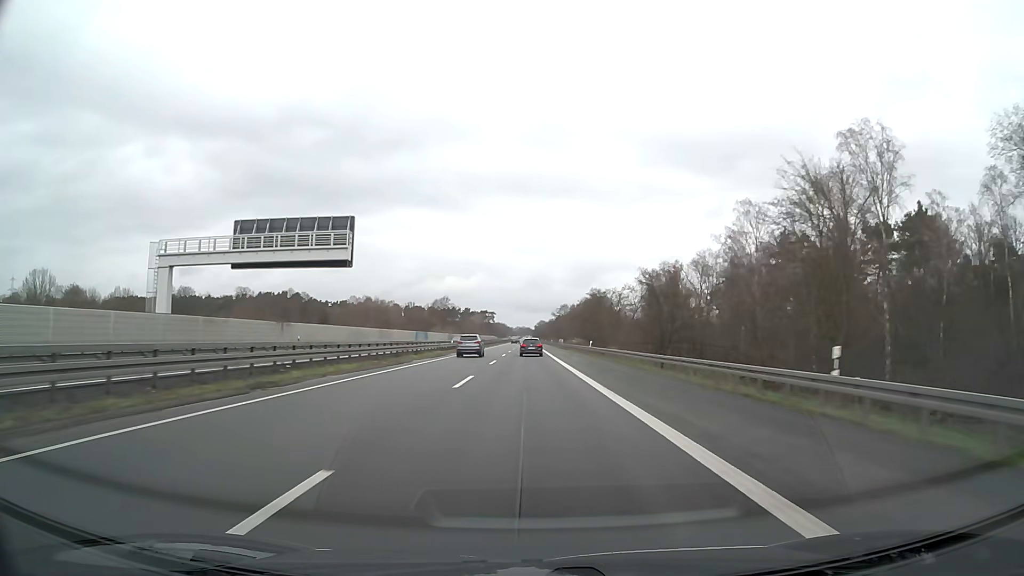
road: motorway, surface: asphalt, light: Day
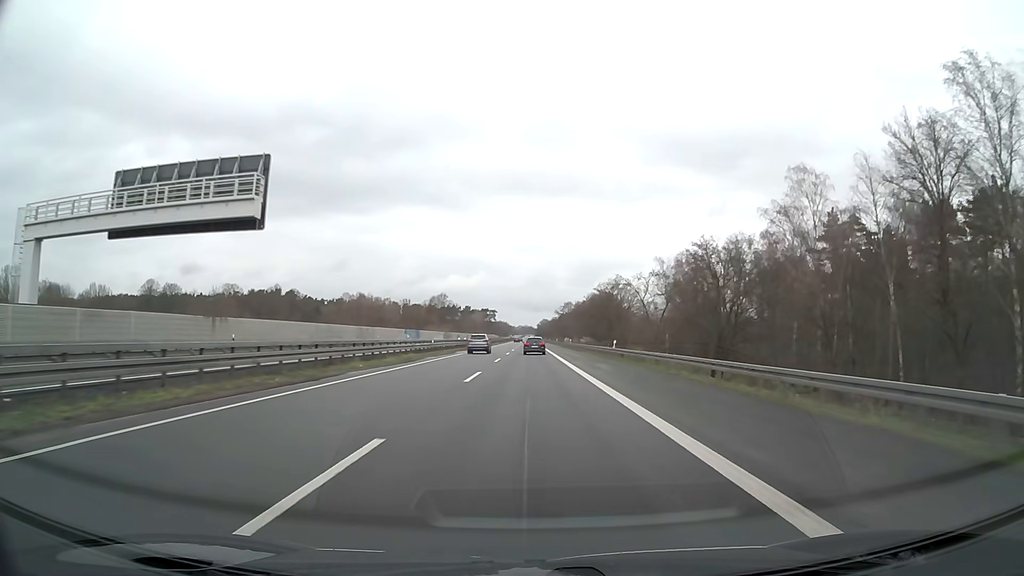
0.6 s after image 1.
(0.0, +15.8) m; 0°
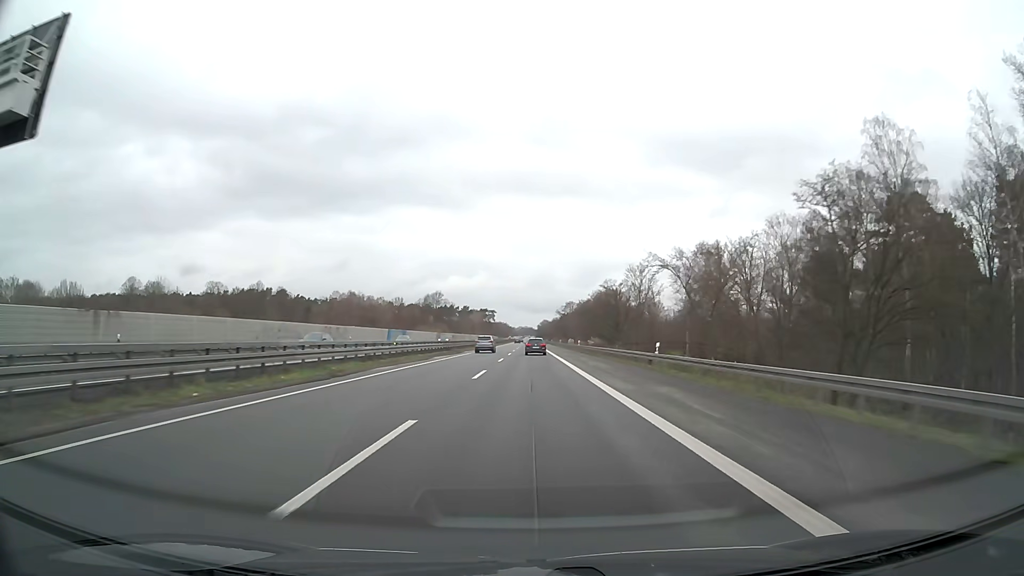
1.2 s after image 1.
(0.0, +15.8) m; 0°
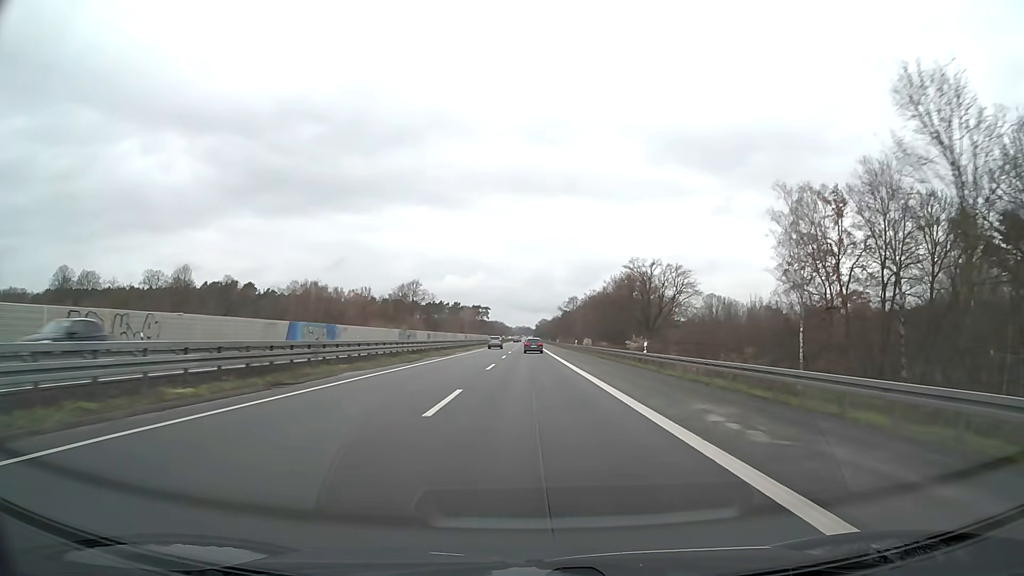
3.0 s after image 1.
(+0.1, +47.5) m; 0°
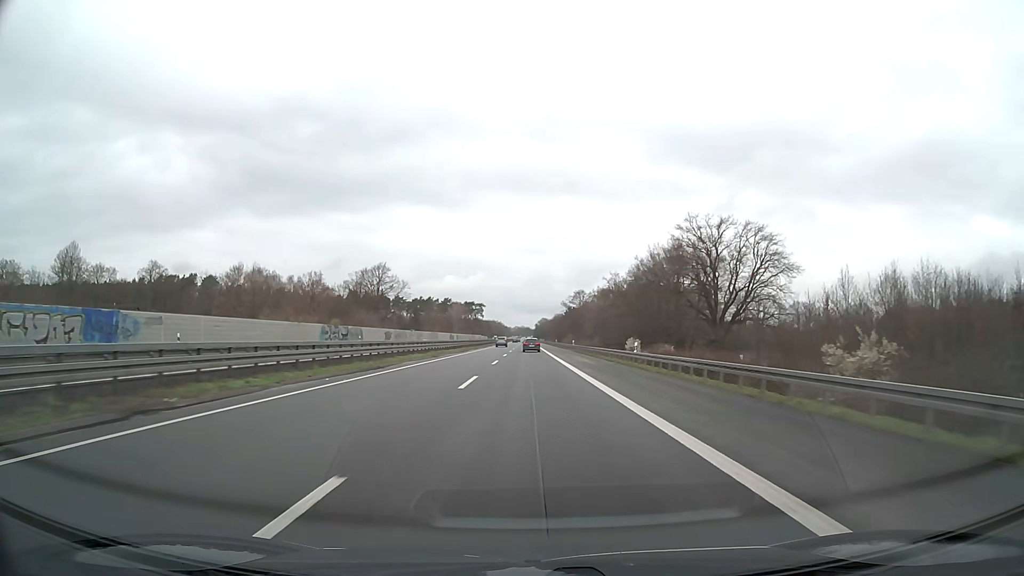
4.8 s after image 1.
(0.0, +47.4) m; 0°
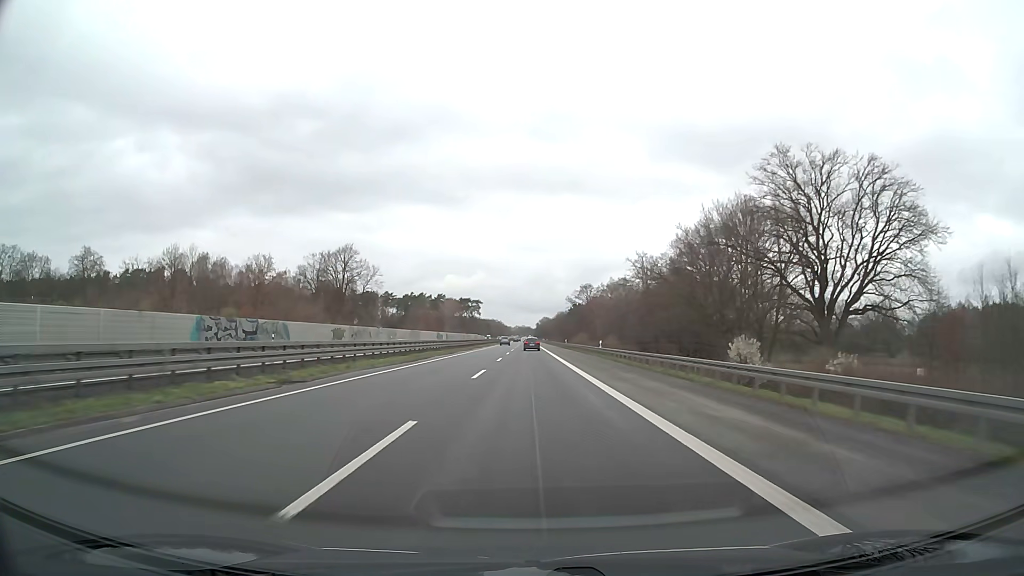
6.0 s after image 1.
(-0.1, +31.6) m; 0°
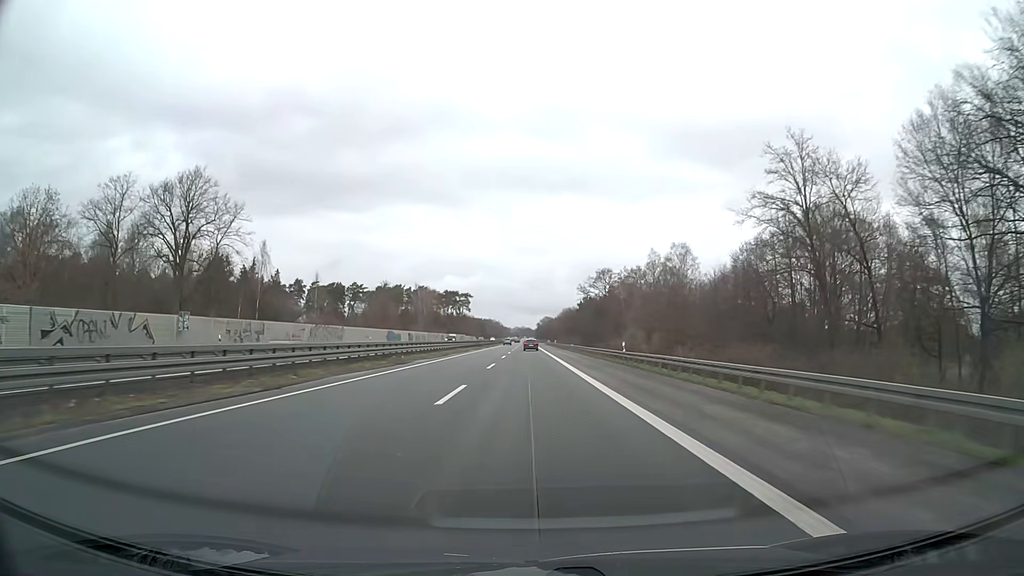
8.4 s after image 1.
(+0.1, +63.2) m; 0°
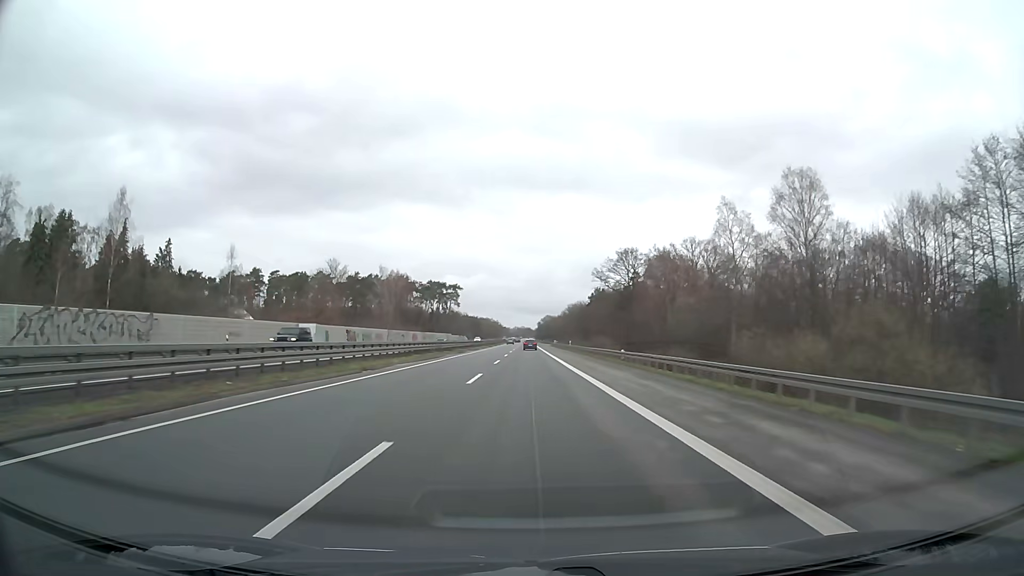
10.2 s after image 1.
(-0.1, +47.4) m; 0°
(0, +10) (0, +20) (0, +30) (0, +40) (0, +50) (0, +60) (0, +70) (0, +80) (0, +90) (0, +100) m
